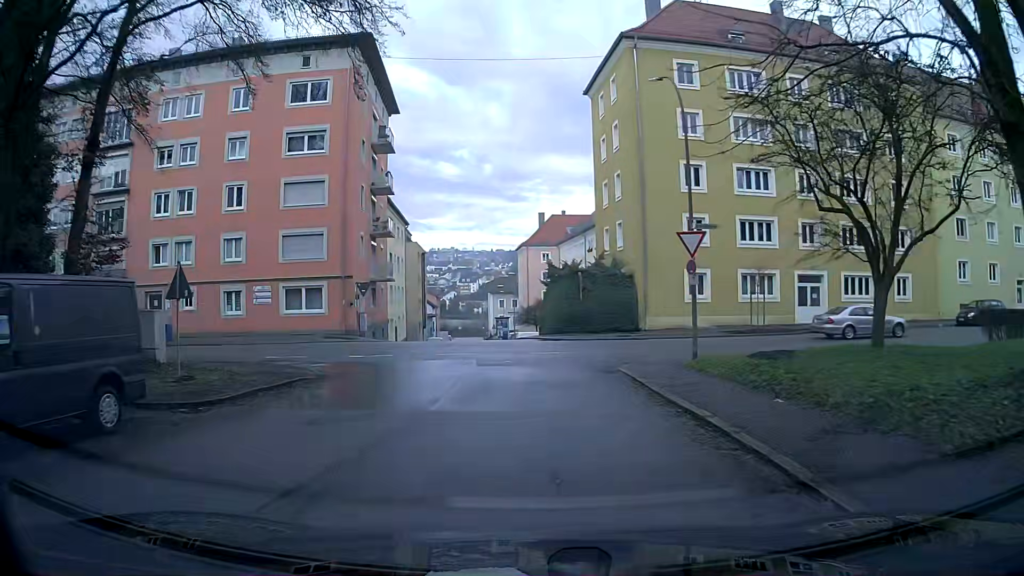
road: residential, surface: asphalt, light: Day
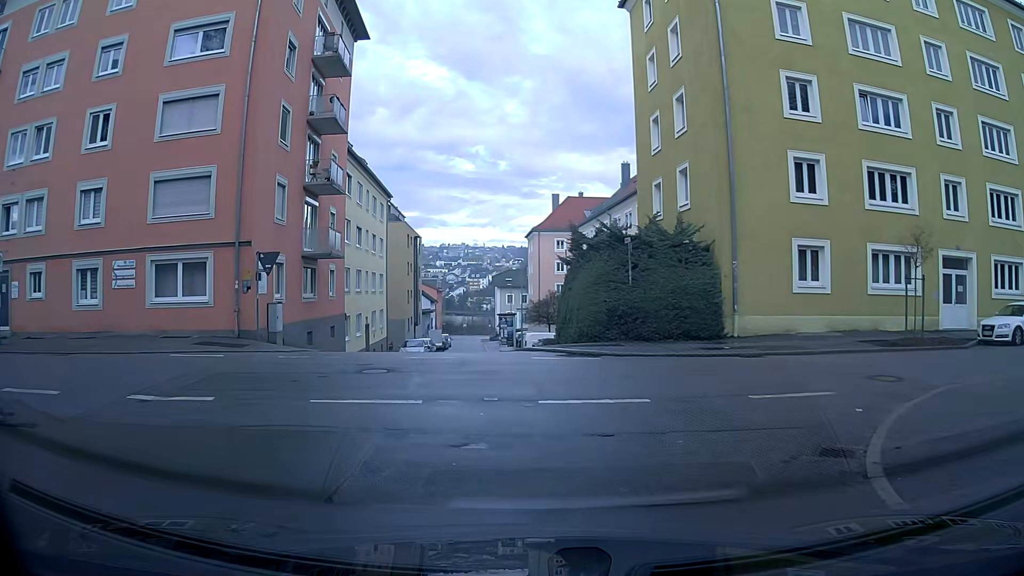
(-0.2, +13.6) m; -1°
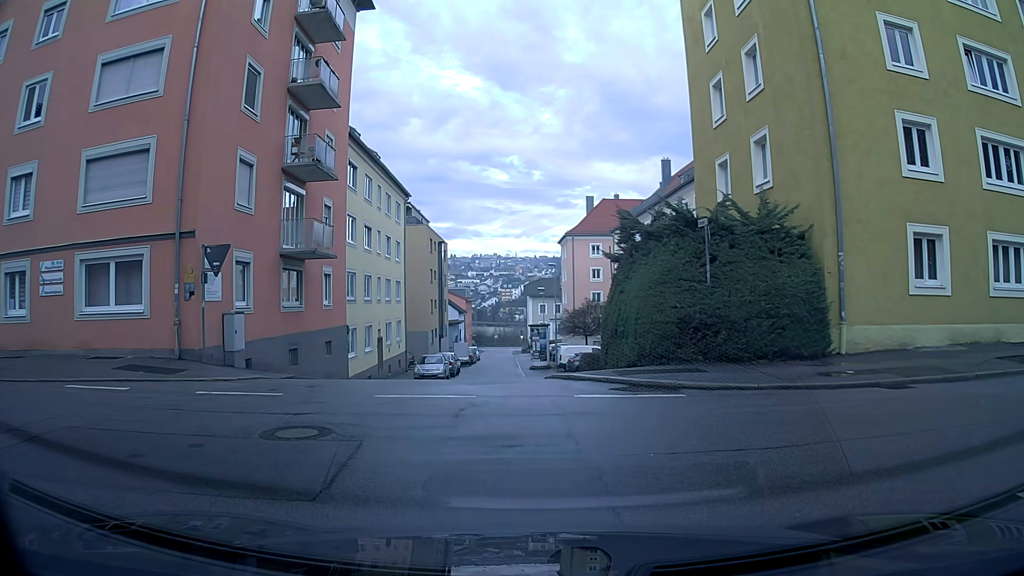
(-0.1, +5.4) m; -3°
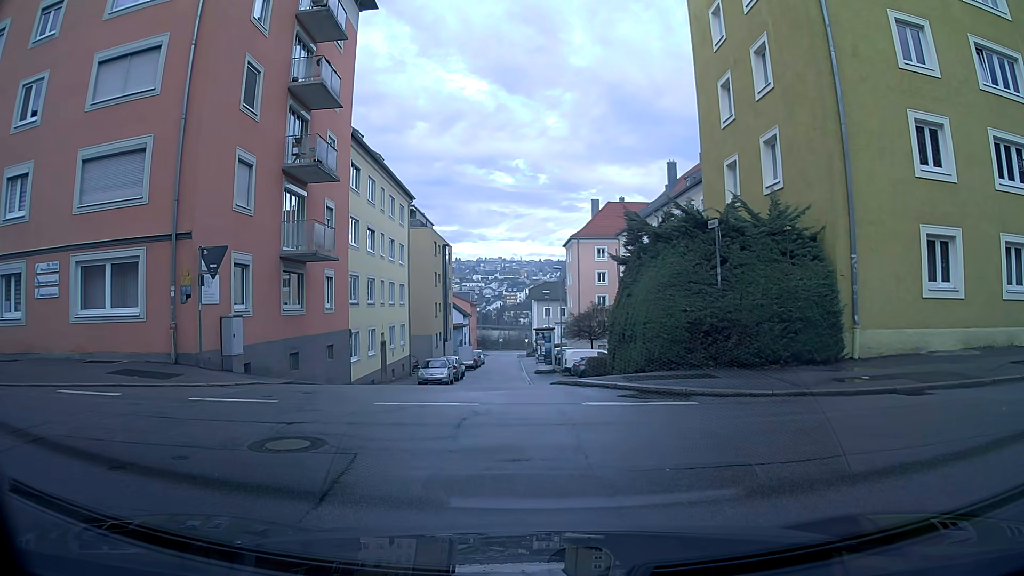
(0.0, +0.4) m; 0°
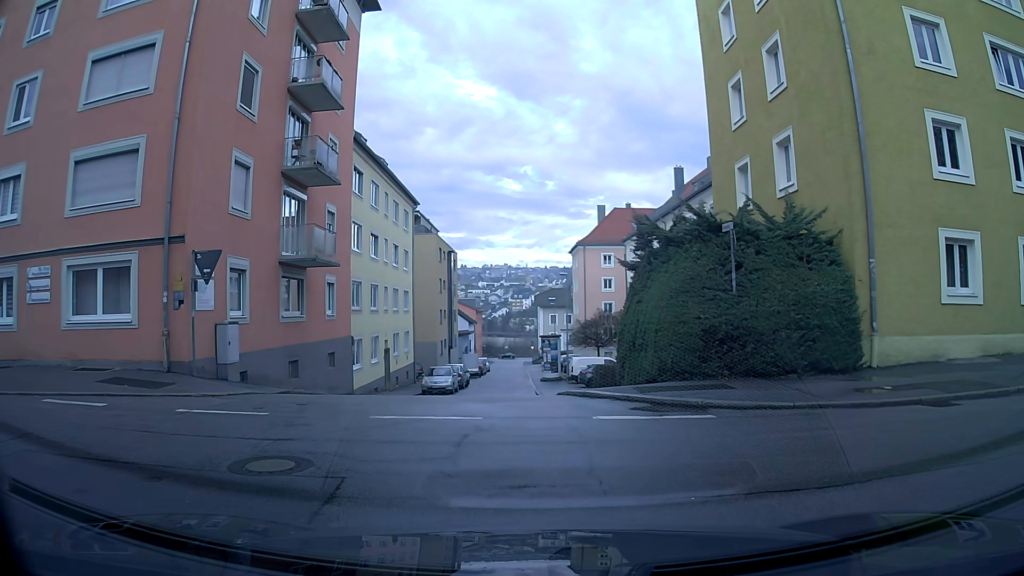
(0.0, +0.6) m; 0°
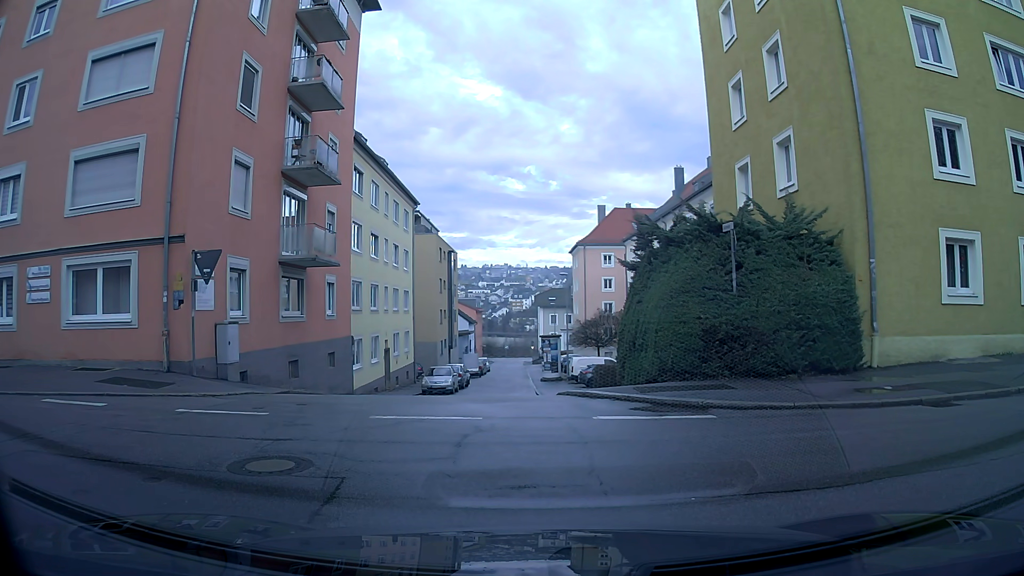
(0.0, +0.1) m; 0°
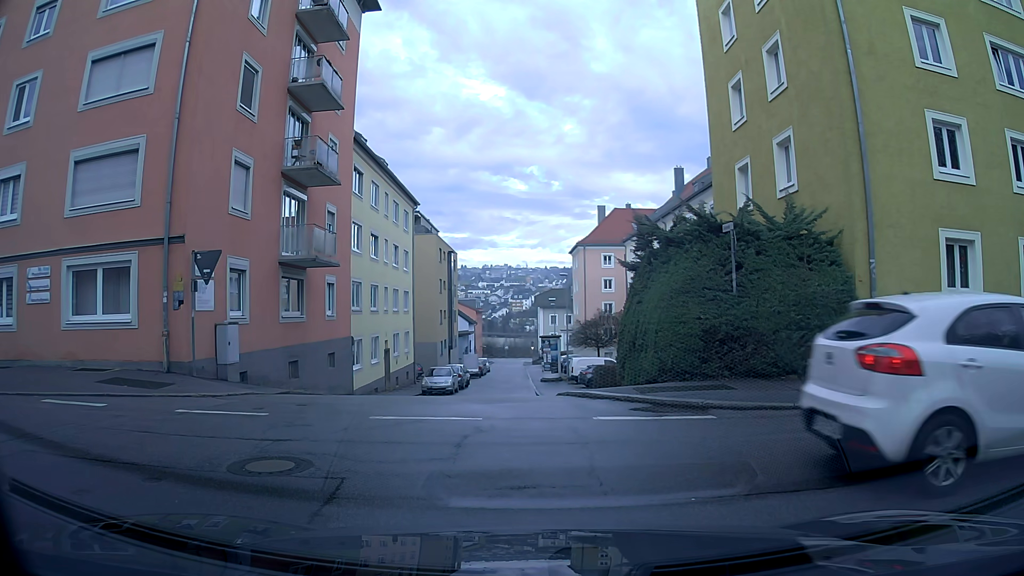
(0.0, 0.0) m; 0°
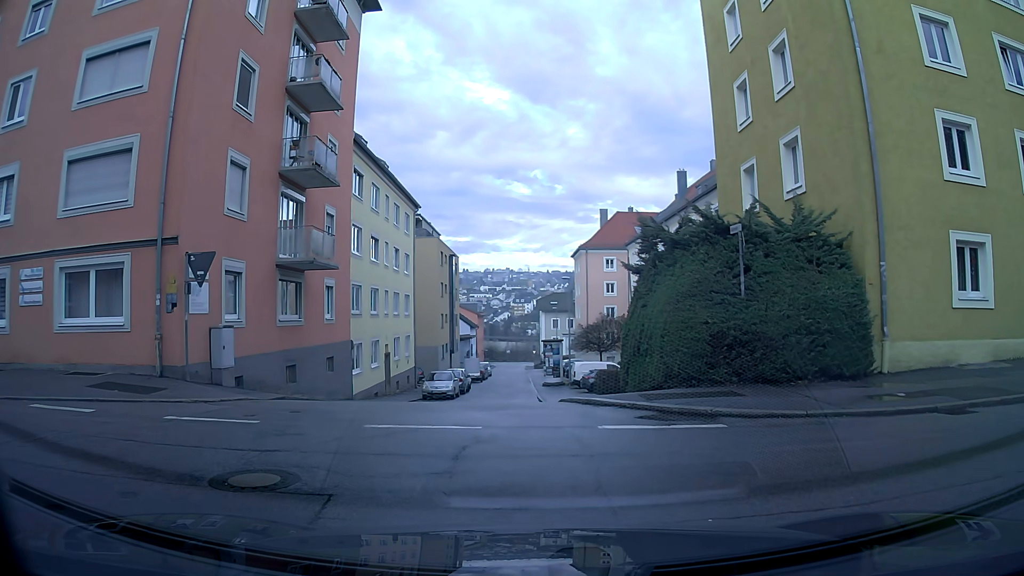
(0.0, +0.4) m; 0°
(-1, +10) (-1, +20) (-2, +30) (-2, +40) (-2, +50) (-3, +60) (-3, +70) (-3, +80) (-4, +90) (-4, +100) m
